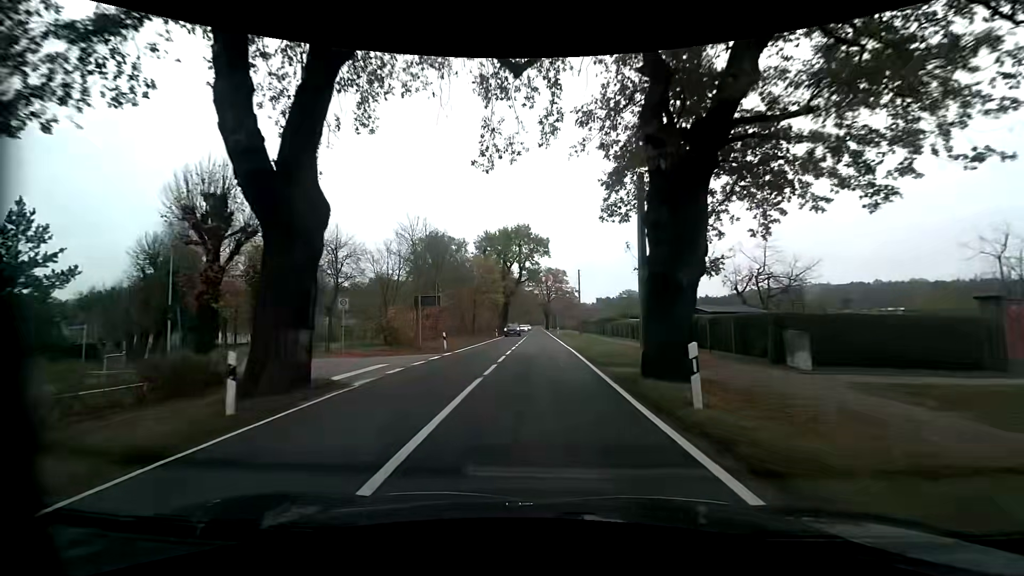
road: primary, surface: asphalt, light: Day
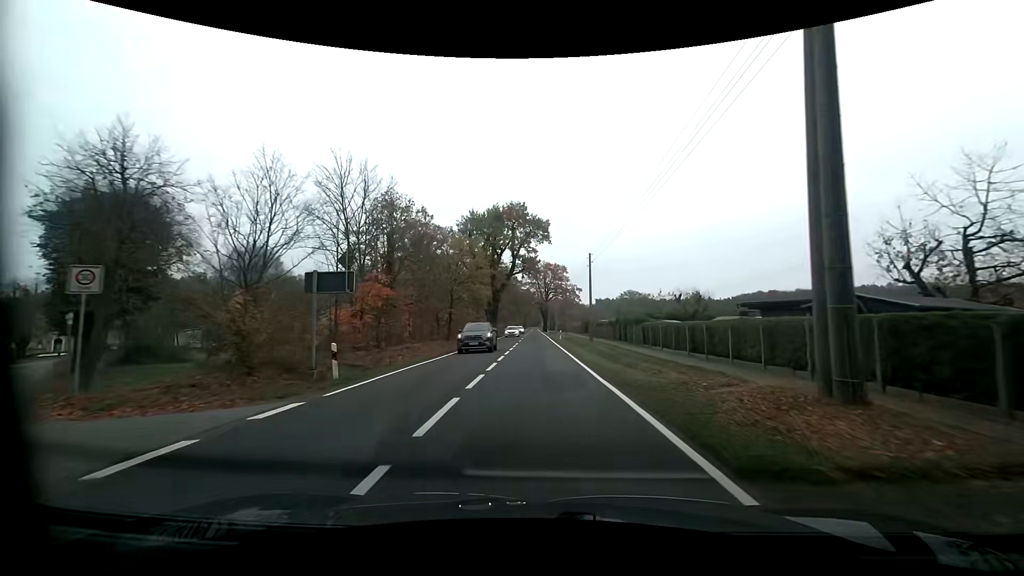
(0.0, +16.0) m; +1°
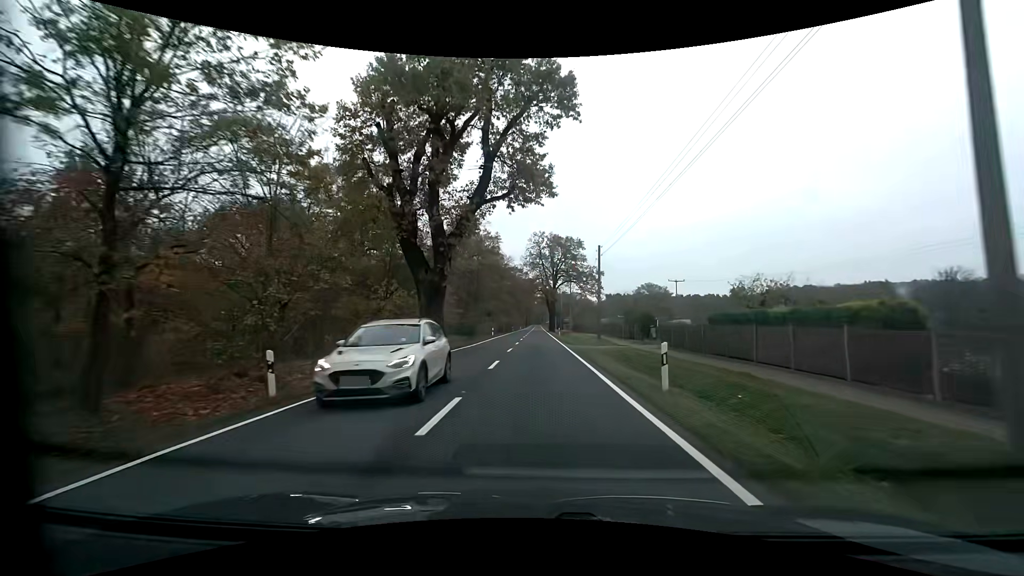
(-0.7, +40.8) m; -1°
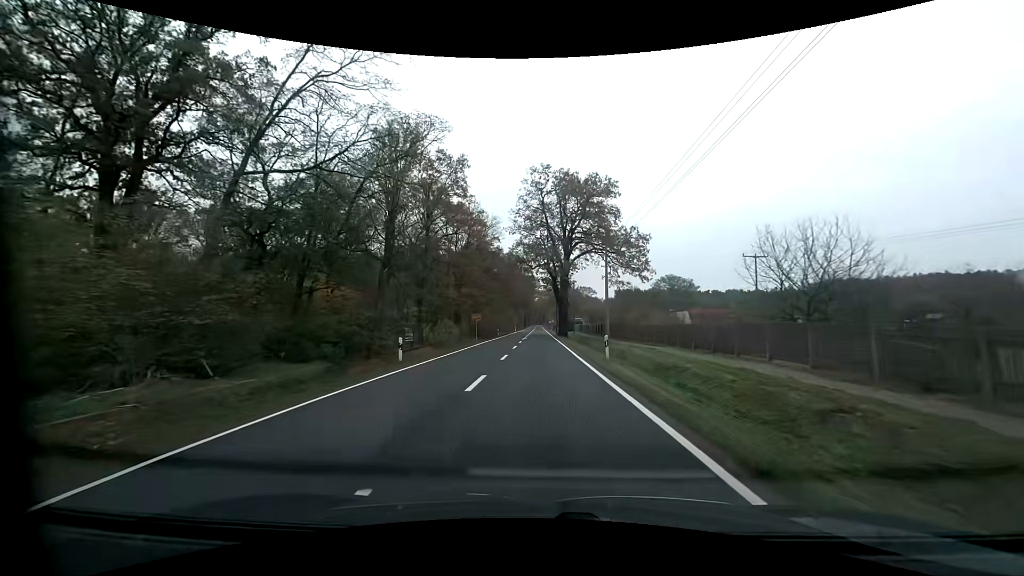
(-0.3, +41.1) m; -1°
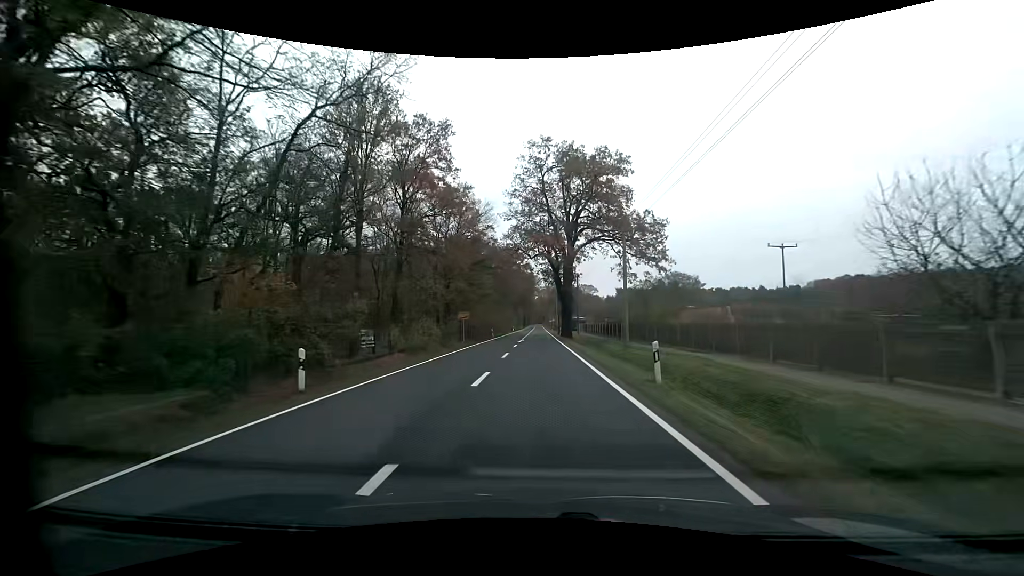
(0.0, +8.3) m; 0°
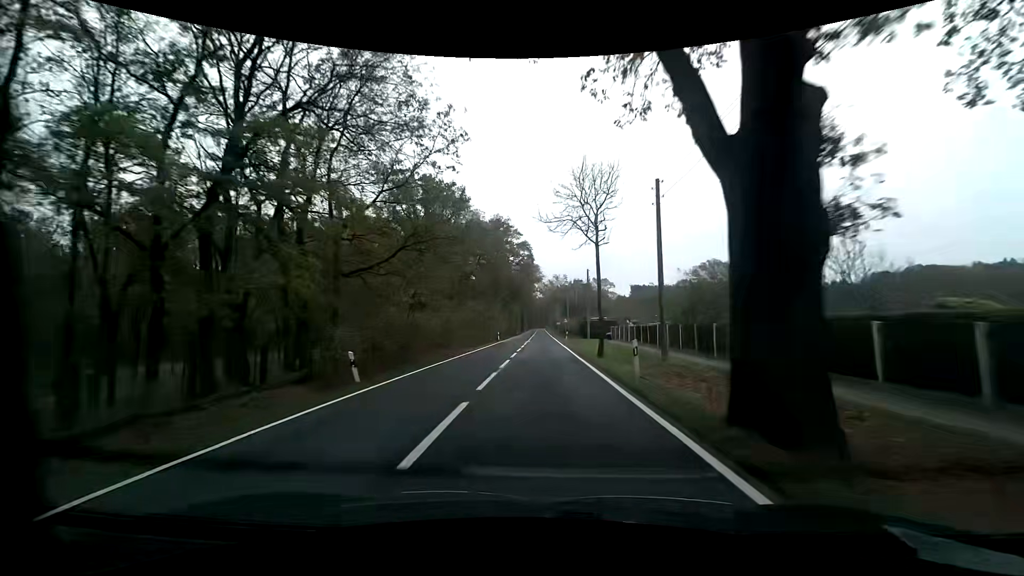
(-0.1, +45.7) m; 0°
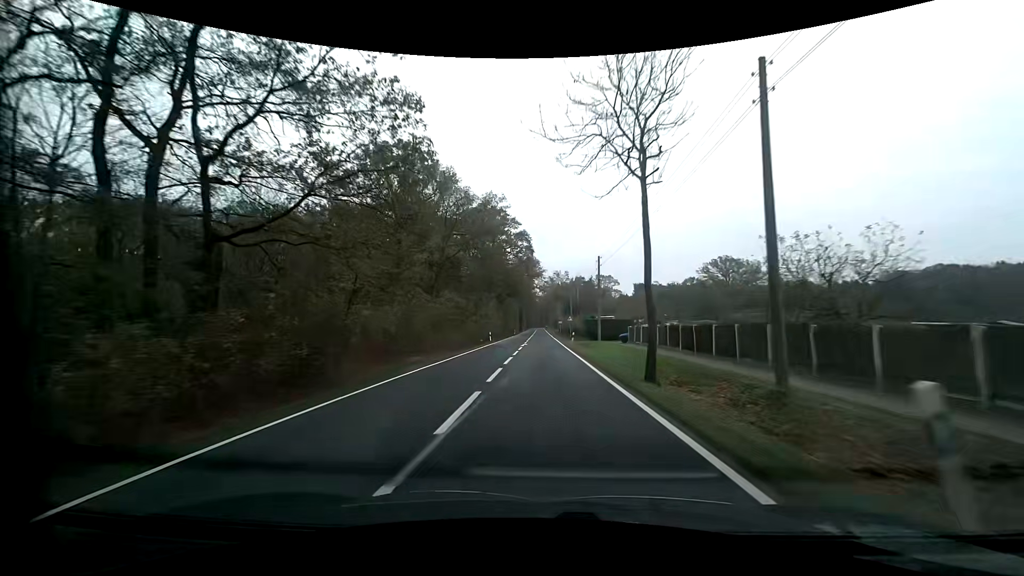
(0.0, +10.8) m; 0°
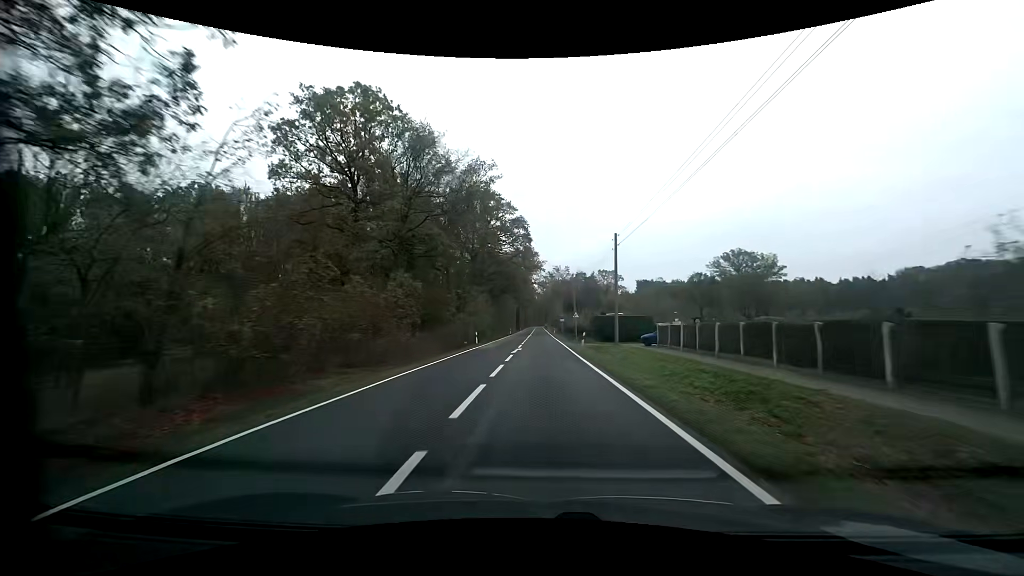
(+0.1, +11.3) m; 0°
(0, +10) (0, +20) (0, +30) (0, +40) (0, +50) (0, +60) (0, +70) (0, +80) (0, +90) (0, +100) m
